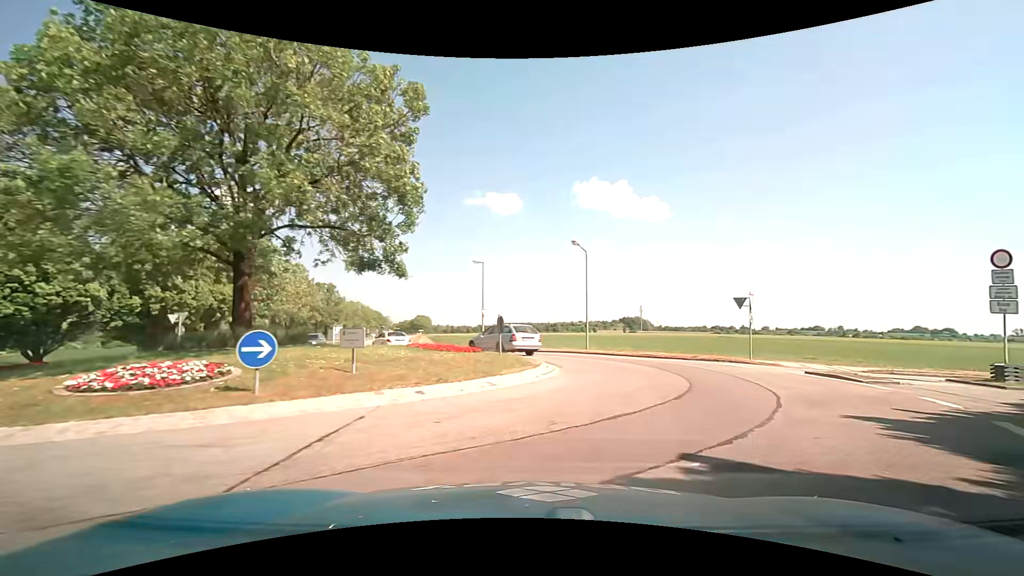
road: secondary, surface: asphalt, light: Day
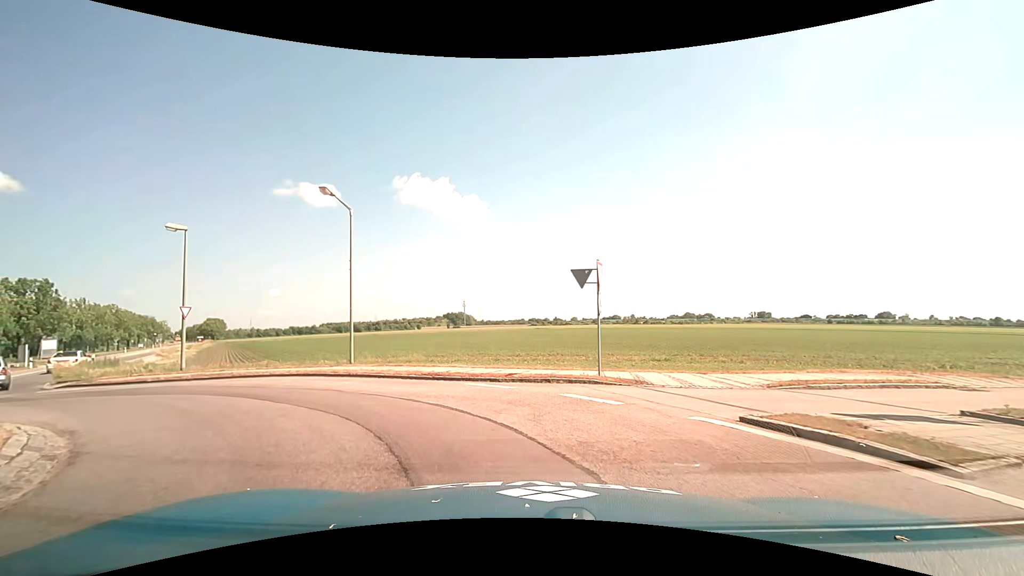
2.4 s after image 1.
(+3.0, +10.8) m; +20°
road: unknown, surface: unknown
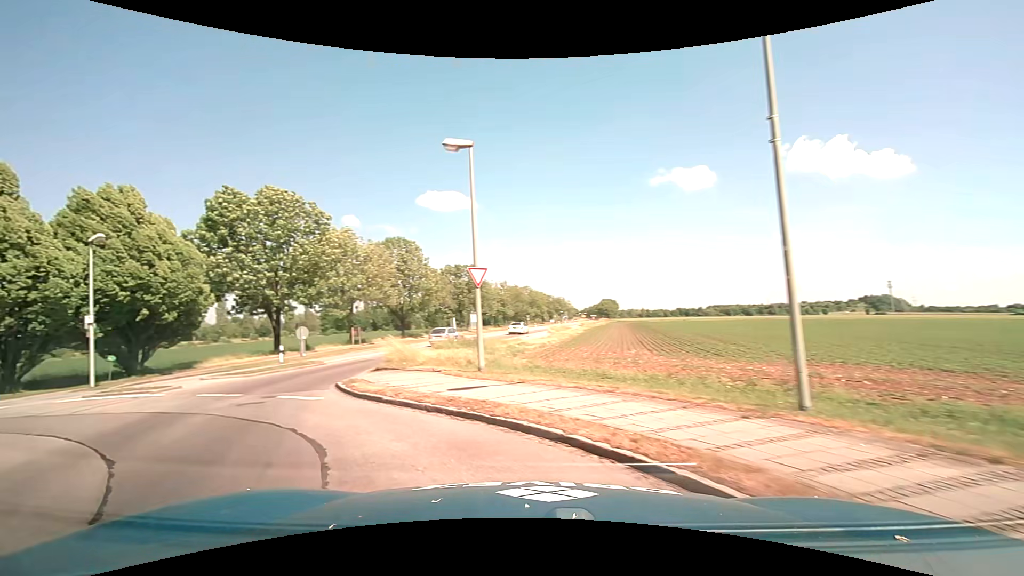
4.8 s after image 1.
(-3.9, +12.4) m; -42°
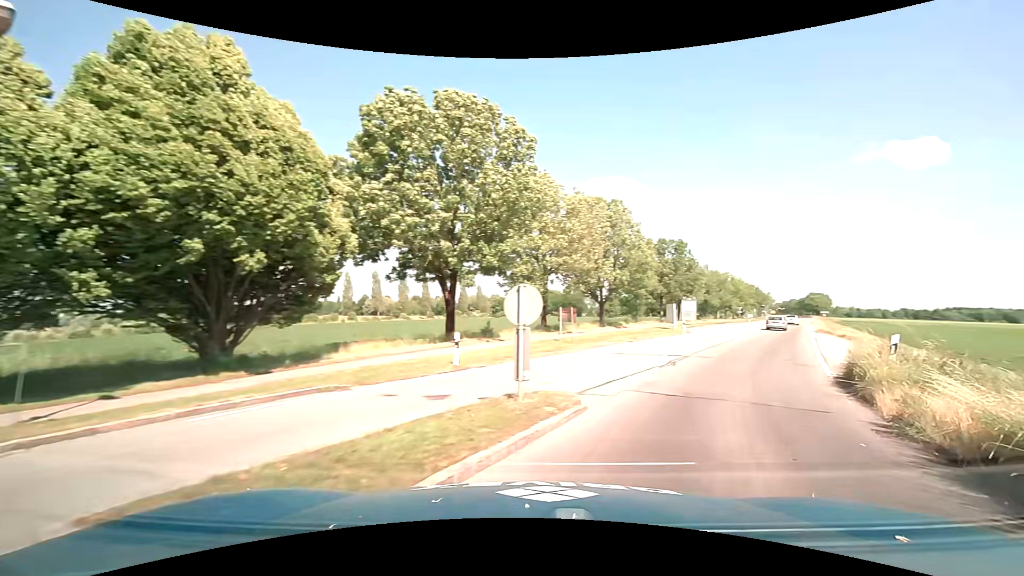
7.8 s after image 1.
(-7.6, +15.8) m; -18°
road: secondary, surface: asphalt
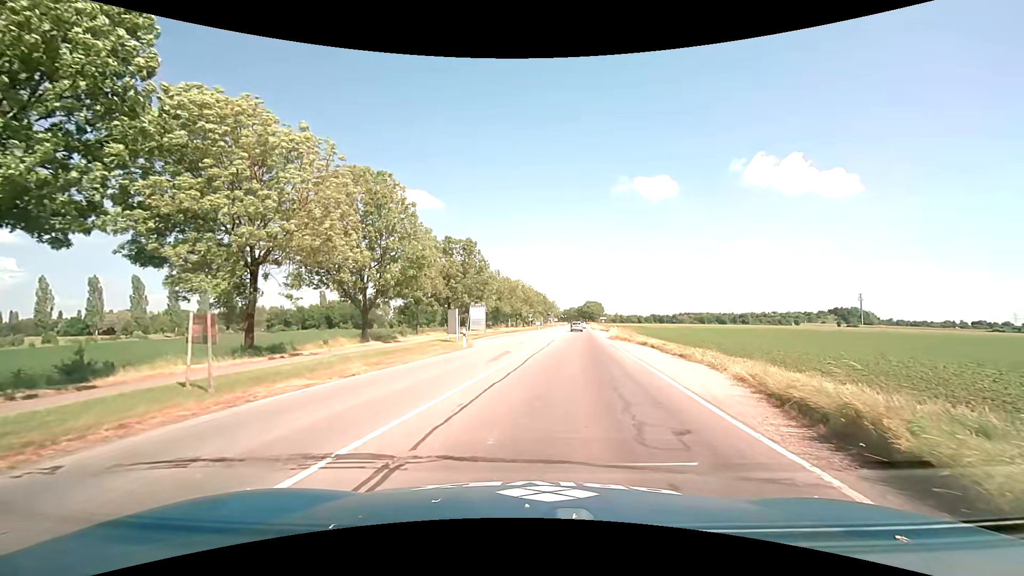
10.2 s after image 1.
(+3.8, +12.8) m; +21°
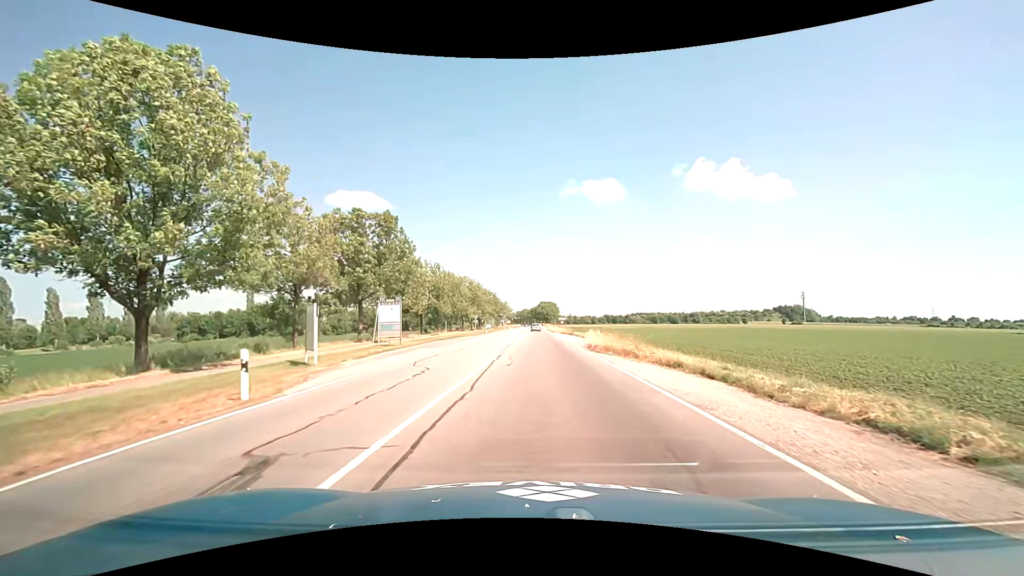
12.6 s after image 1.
(+1.2, +18.0) m; +6°
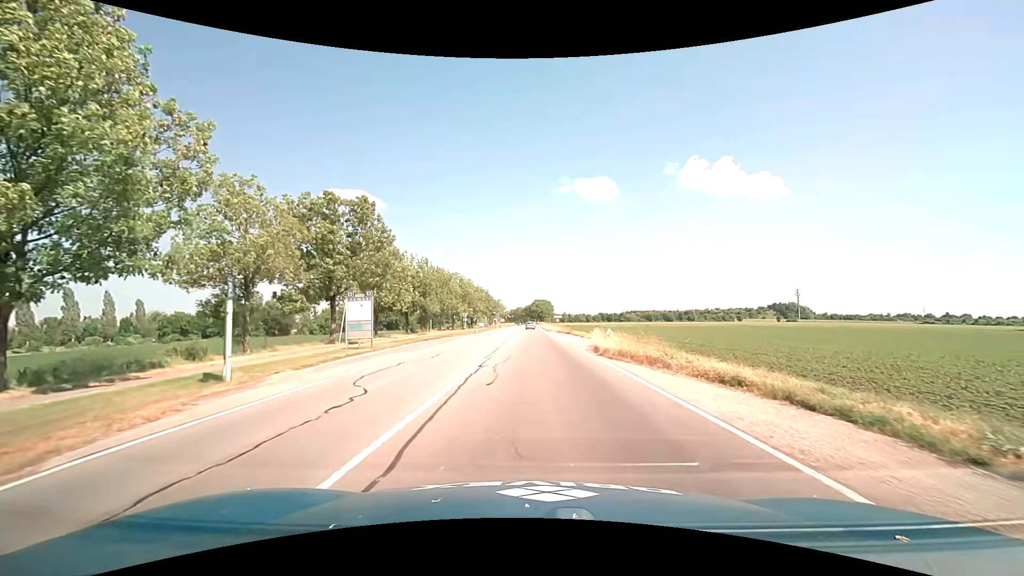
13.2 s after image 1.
(0.0, +5.5) m; 0°
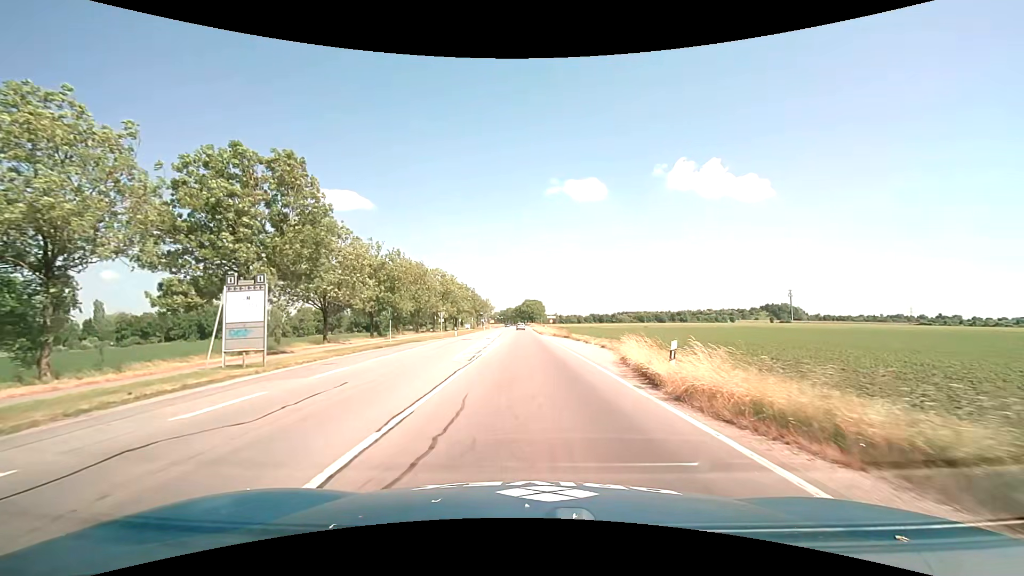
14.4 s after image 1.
(+0.1, +12.1) m; +1°
(0, +10) (0, +20) (0, +30) (-1, +40) (-1, +50) (-1, +60) (-1, +70) (-1, +80) (-1, +90) (-1, +100) m
